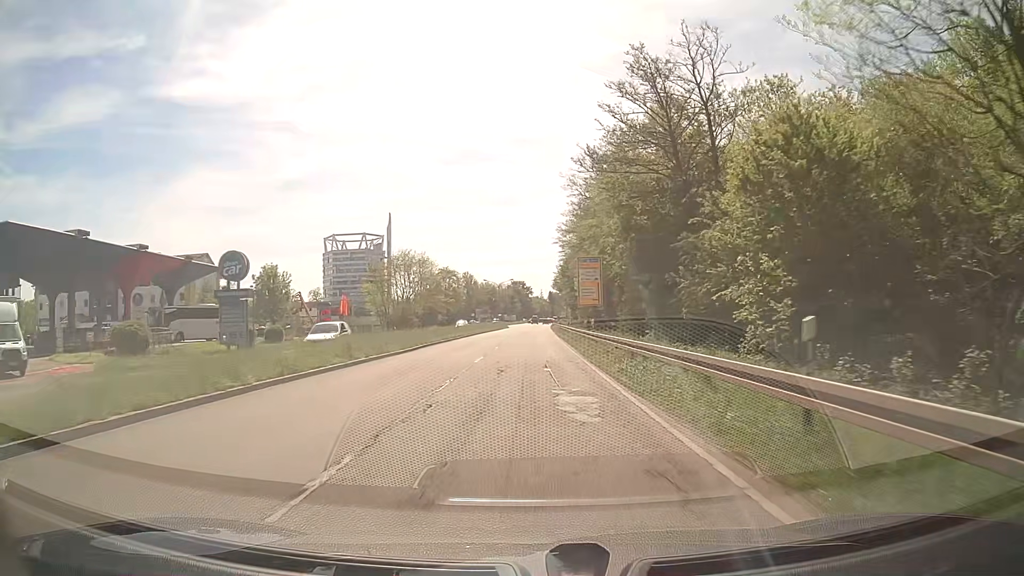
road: primary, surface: asphalt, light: Day
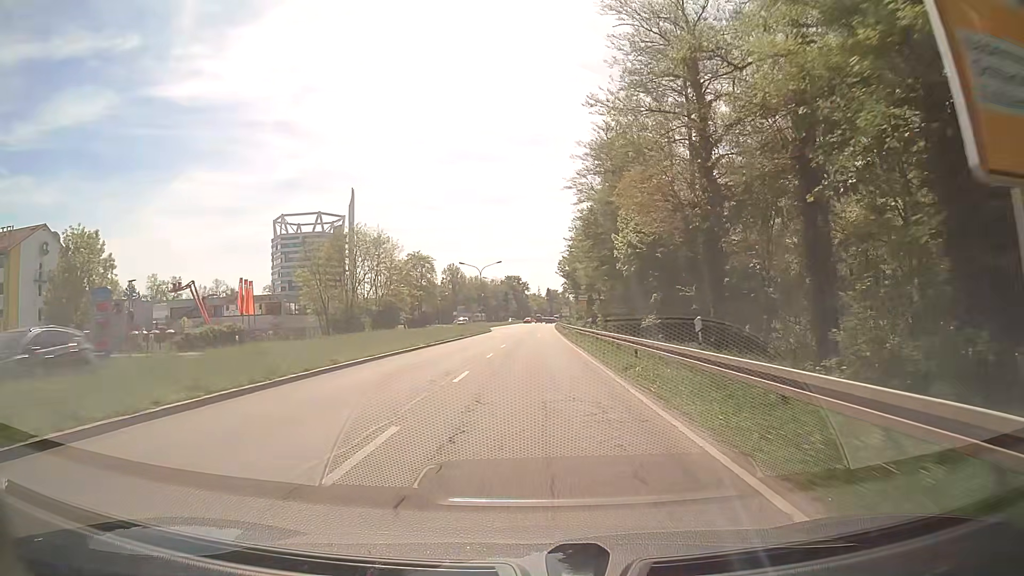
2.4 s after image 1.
(+0.1, +43.3) m; 0°
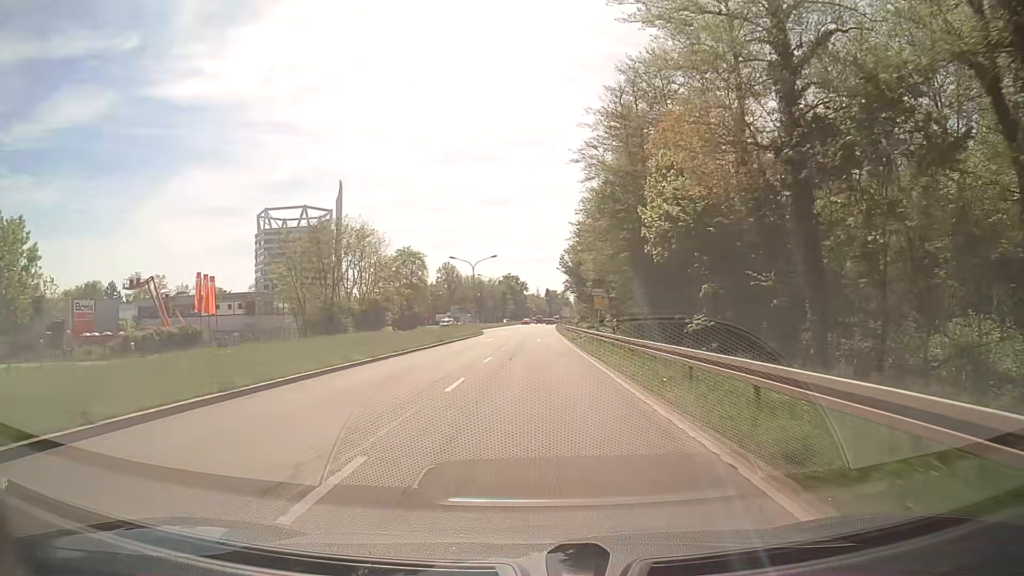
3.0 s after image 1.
(+0.1, +10.8) m; +1°
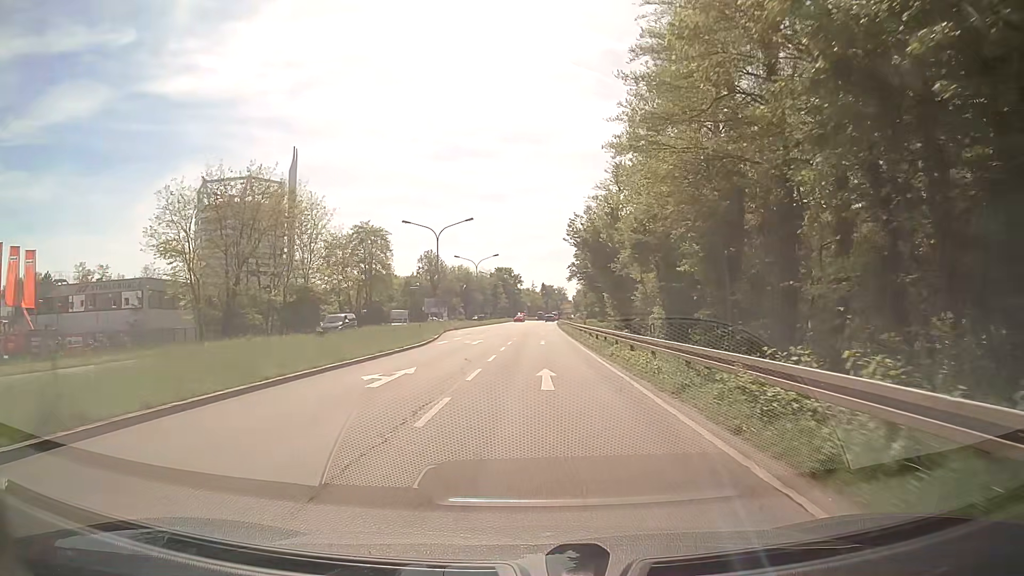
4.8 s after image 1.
(0.0, +31.3) m; 0°
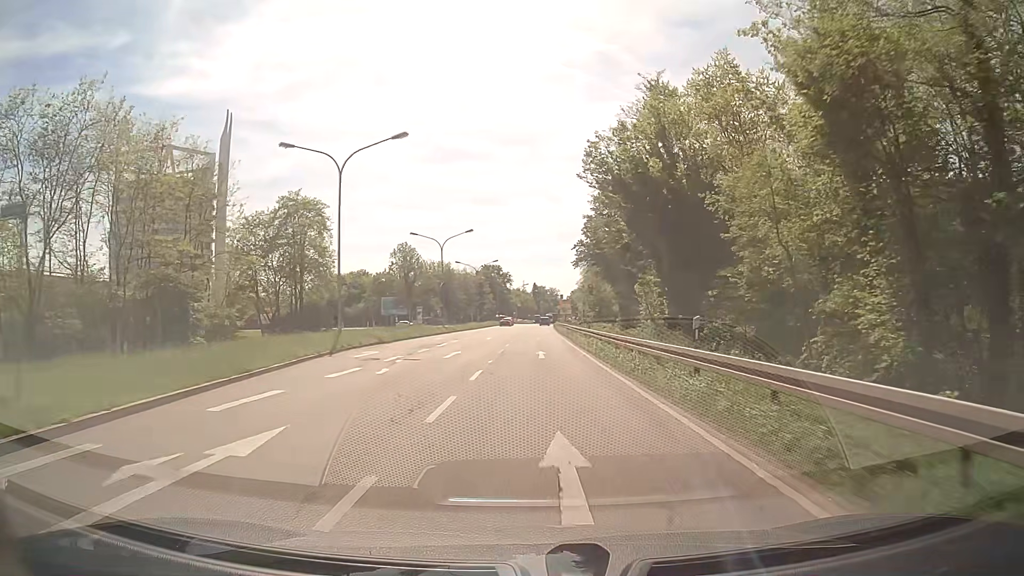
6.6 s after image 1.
(+0.2, +29.3) m; +1°
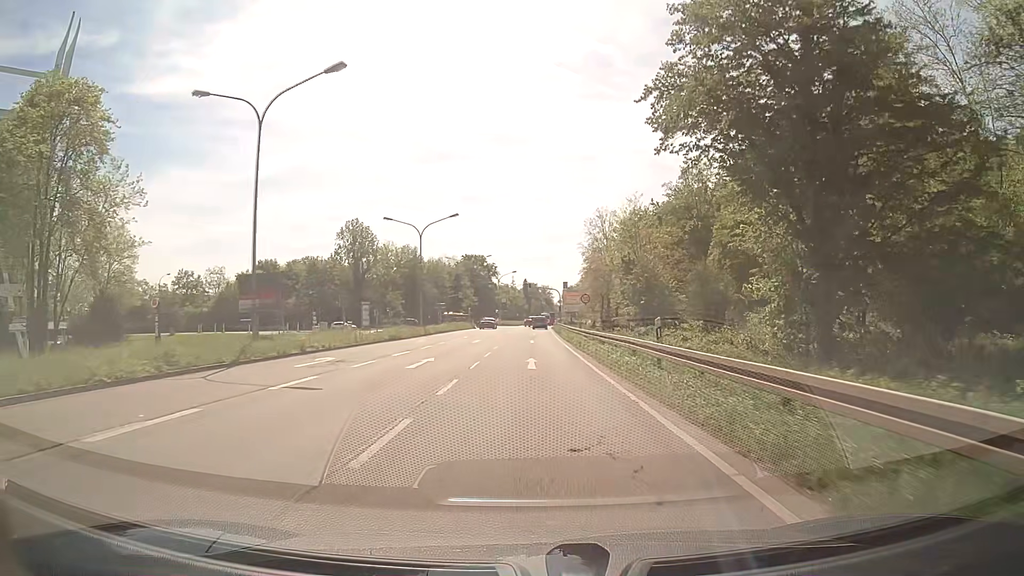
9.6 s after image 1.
(+0.4, +44.6) m; +1°
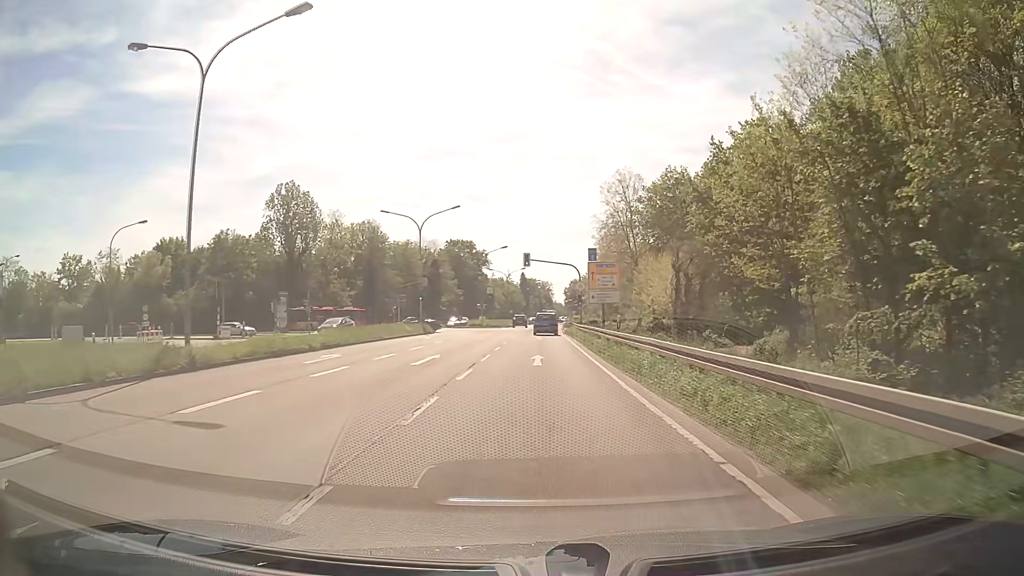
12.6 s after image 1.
(-0.1, +39.5) m; 0°
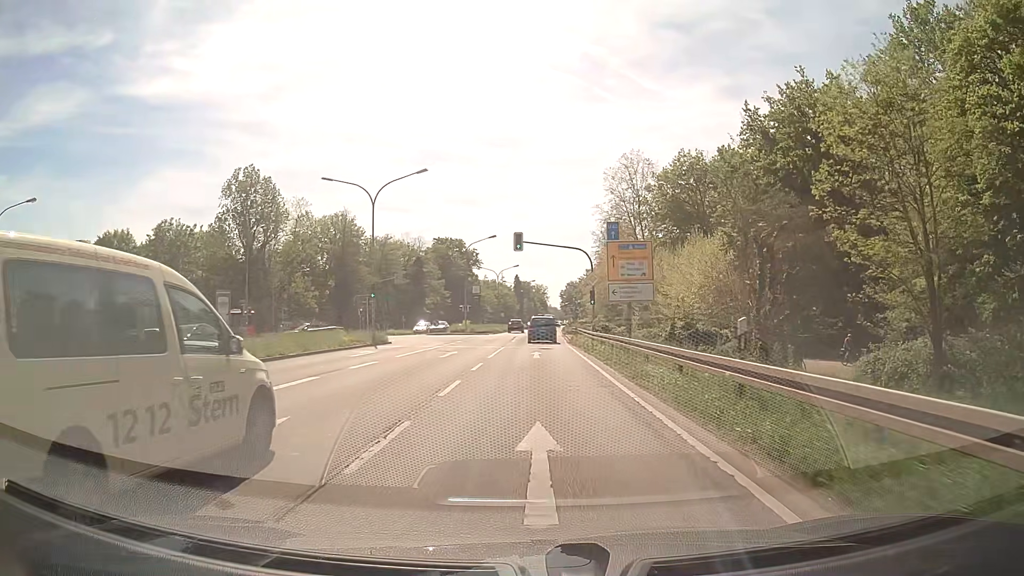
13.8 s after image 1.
(0.0, +14.5) m; 0°
(0, +10) (0, +20) (0, +30) (+1, +40) (+1, +50) (+1, +60) (+1, +70) (+2, +80) (+2, +90) (+2, +100) m
